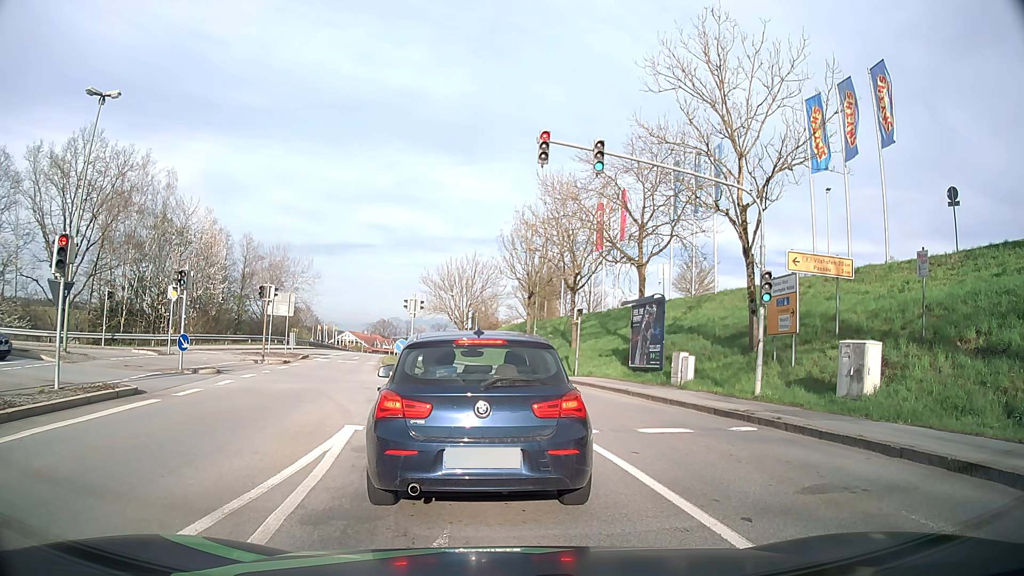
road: tertiary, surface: asphalt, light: Day
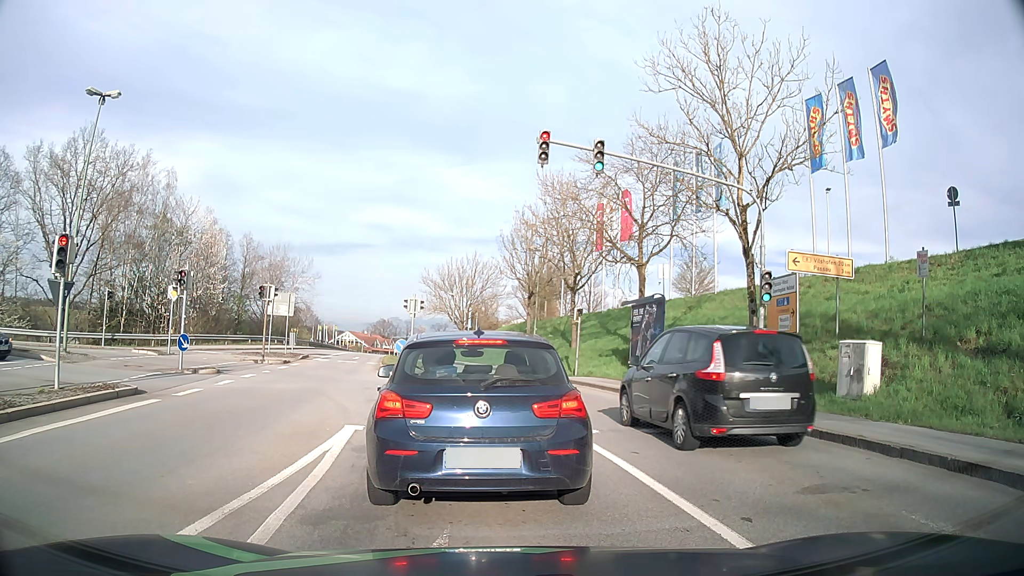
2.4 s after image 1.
(0.0, 0.0) m; 0°
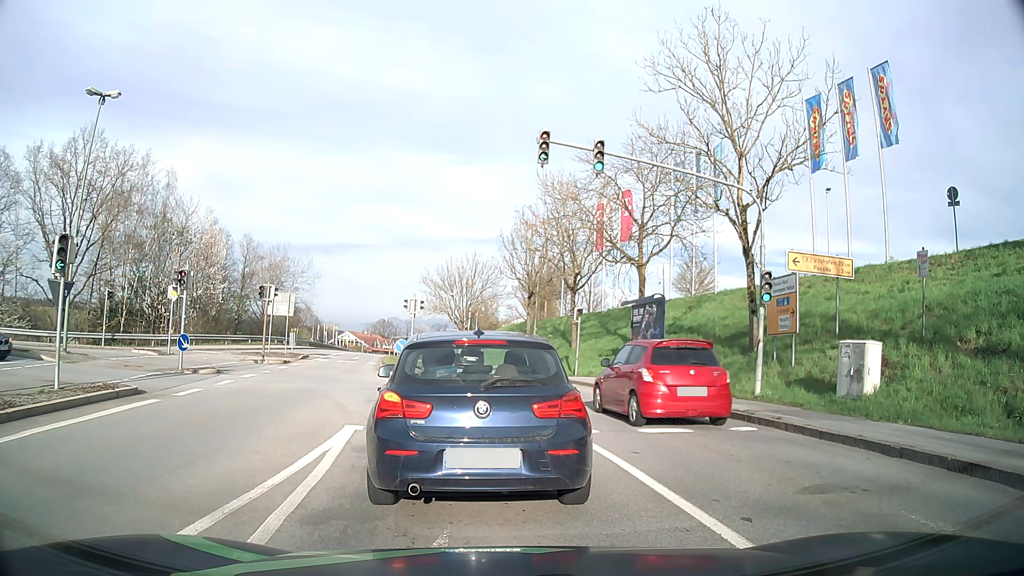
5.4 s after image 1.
(0.0, 0.0) m; 0°
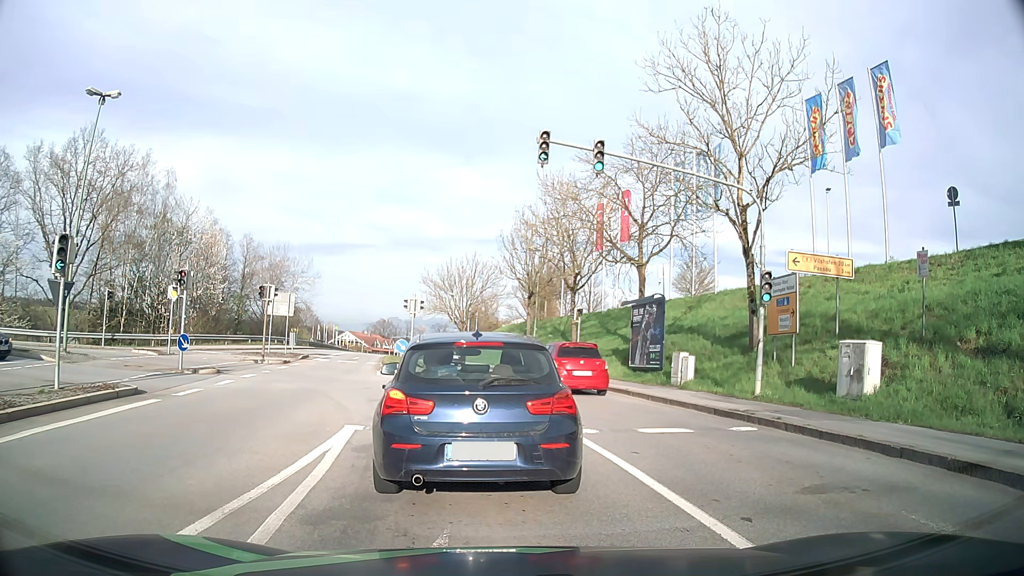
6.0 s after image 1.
(0.0, 0.0) m; 0°
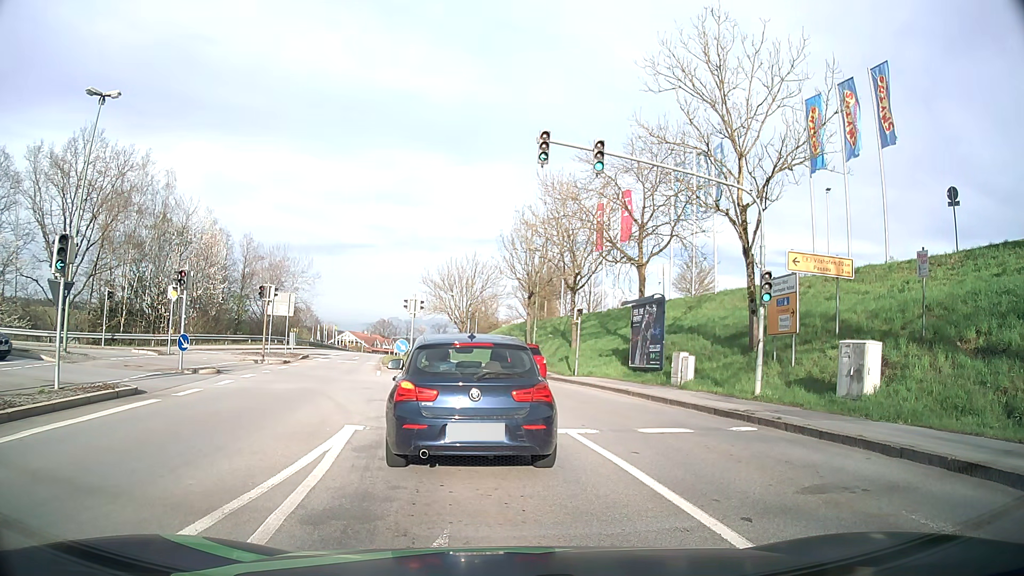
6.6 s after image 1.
(0.0, 0.0) m; 0°
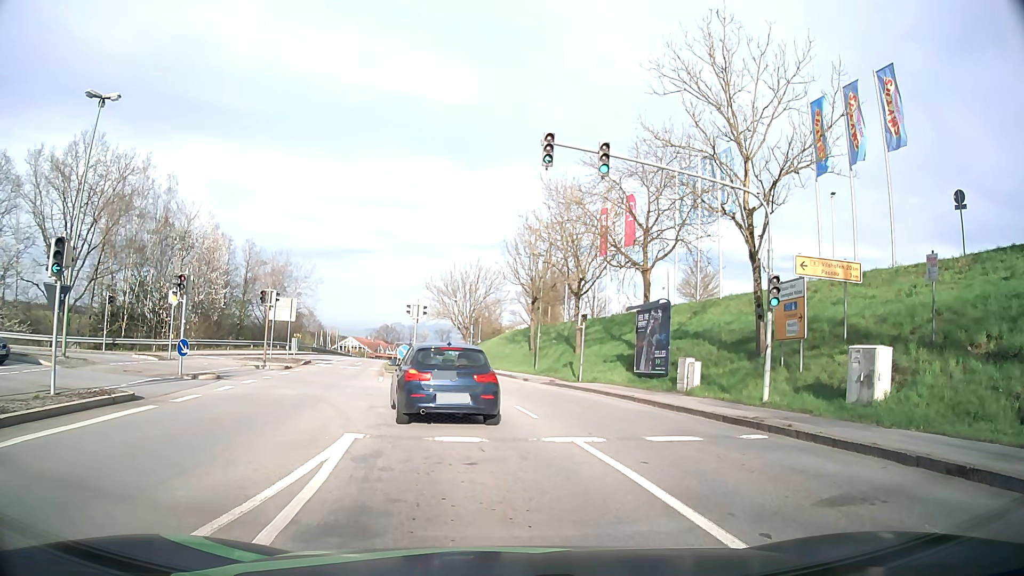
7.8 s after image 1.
(0.0, +0.3) m; 0°
